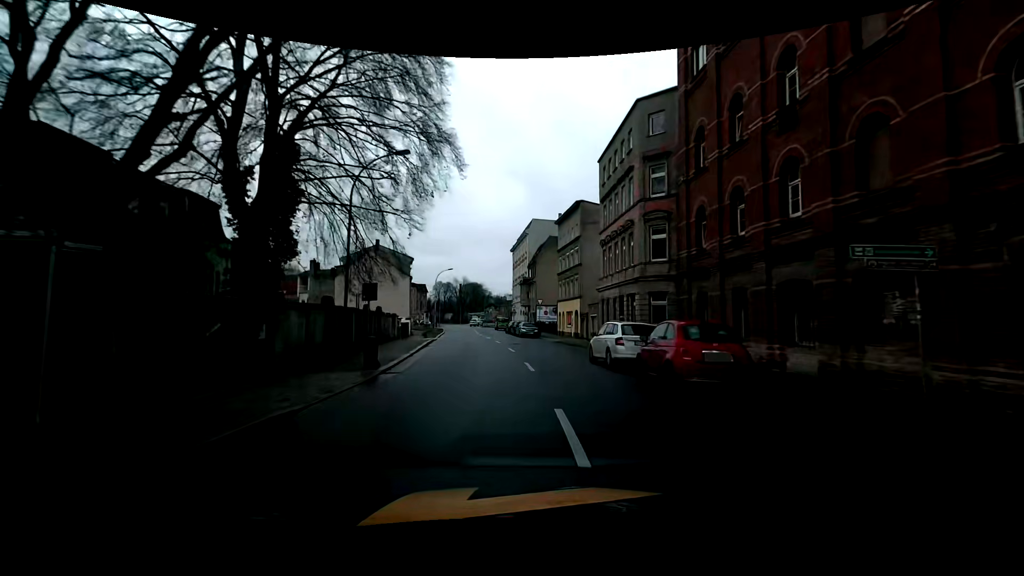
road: tertiary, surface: asphalt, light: Day
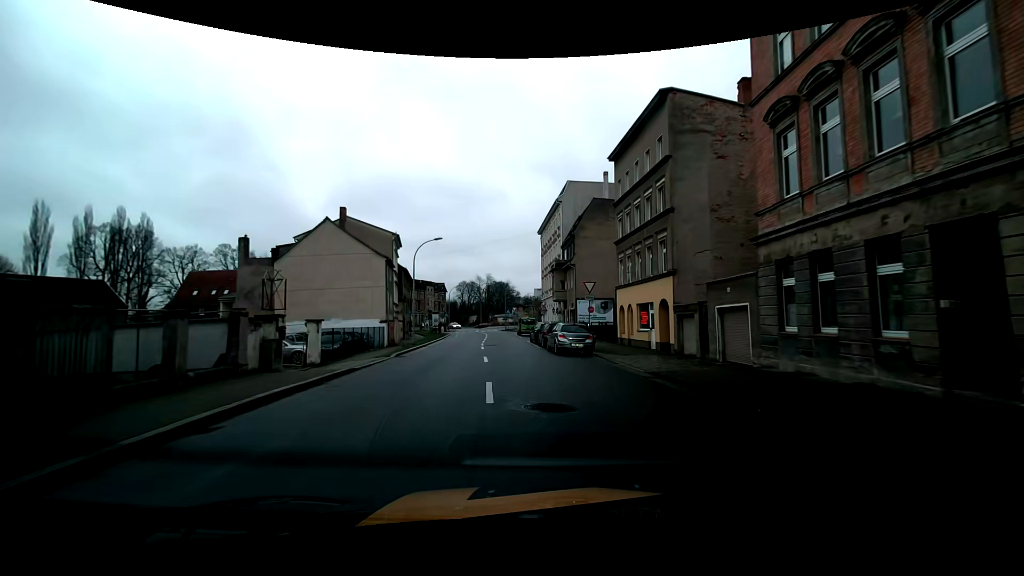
(-0.7, +23.3) m; -3°
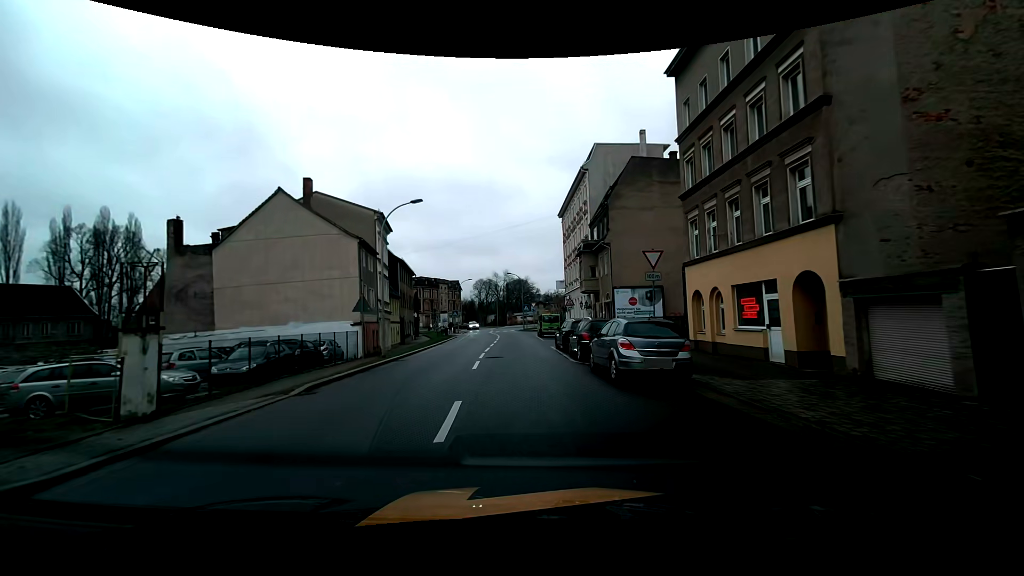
(-0.2, +11.6) m; -3°
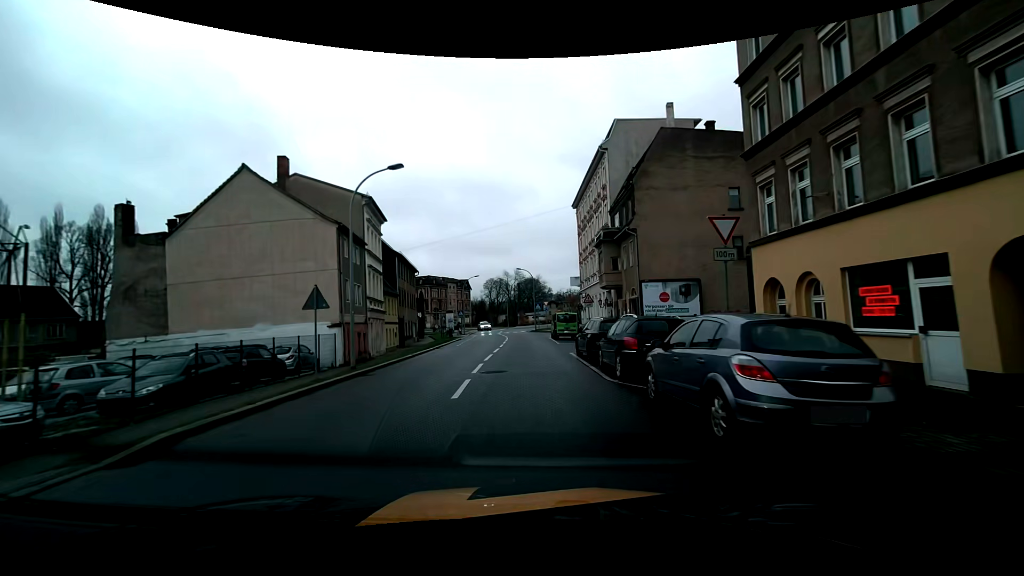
(0.0, +5.7) m; -1°
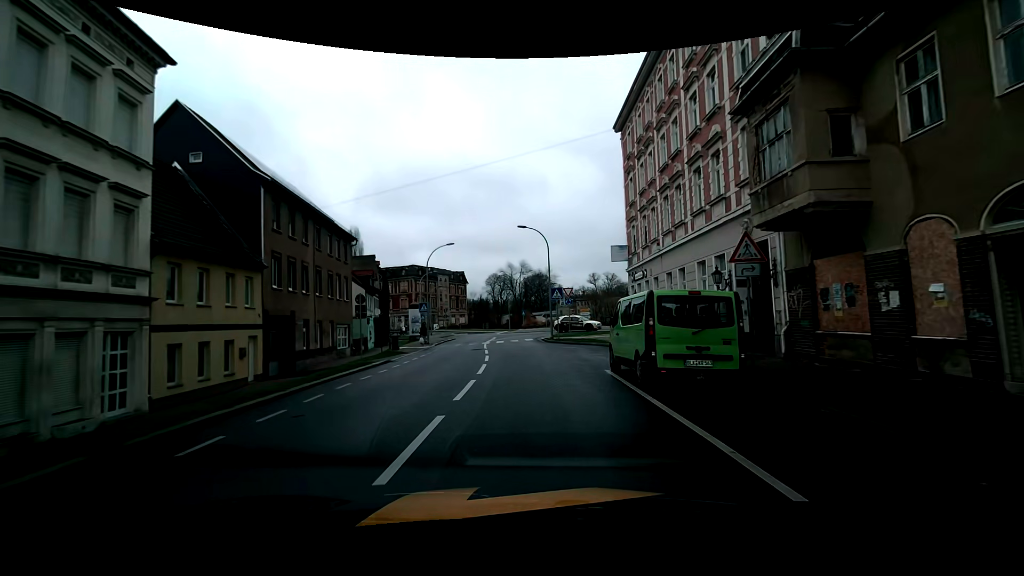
(-0.5, +26.9) m; -1°
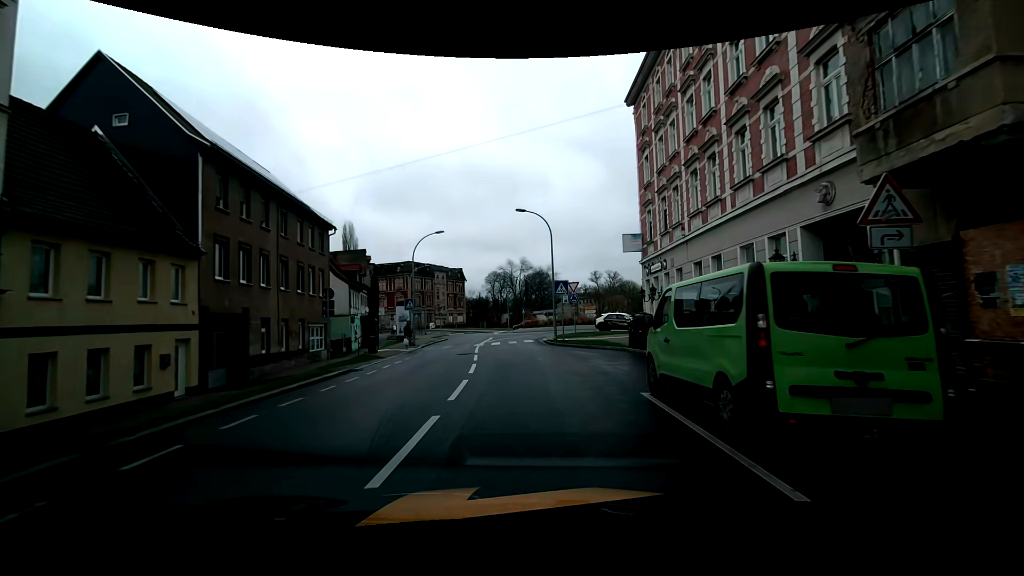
(0.0, +4.5) m; 0°
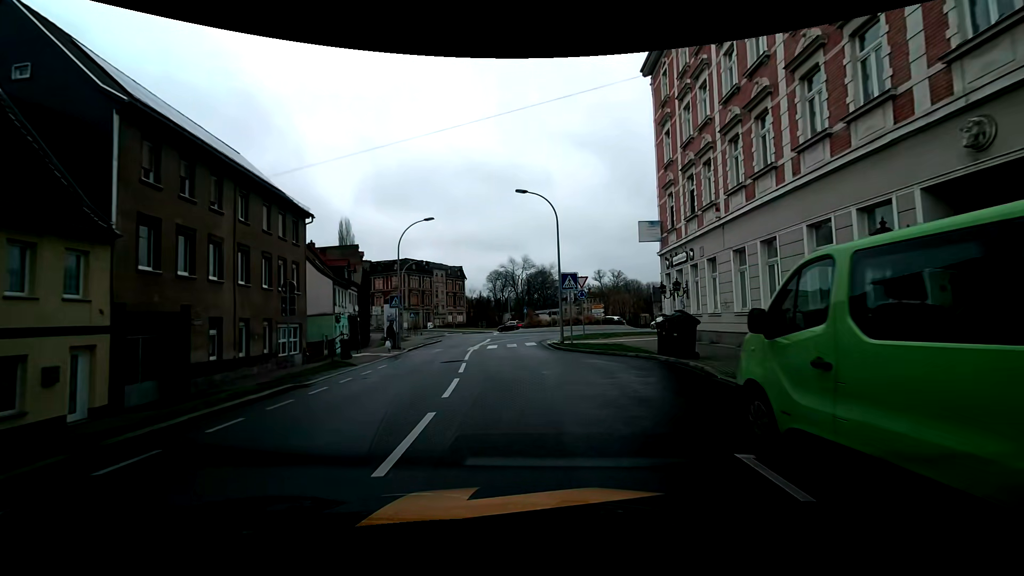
(0.0, +4.1) m; -1°
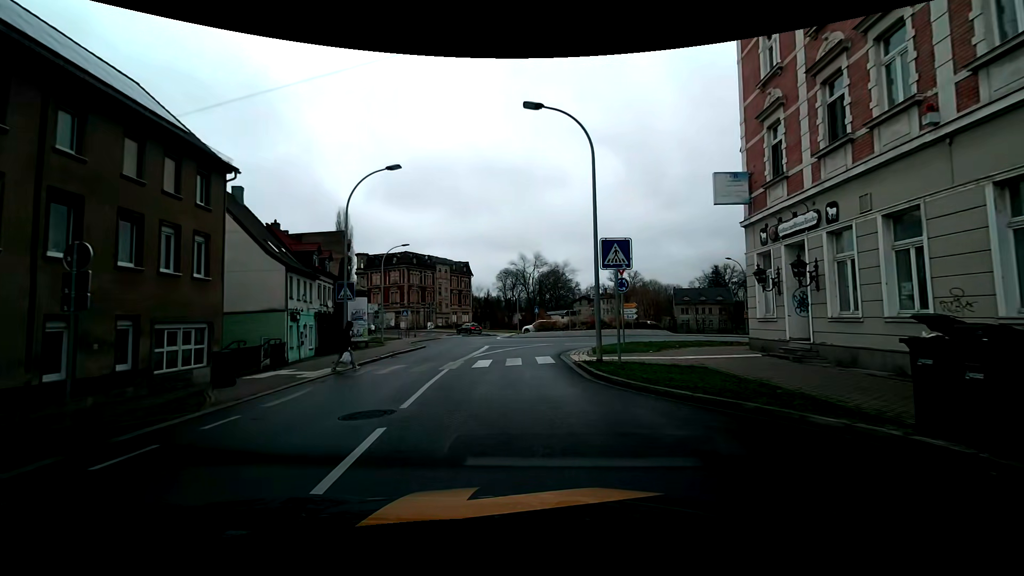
(0.0, +9.5) m; -1°
